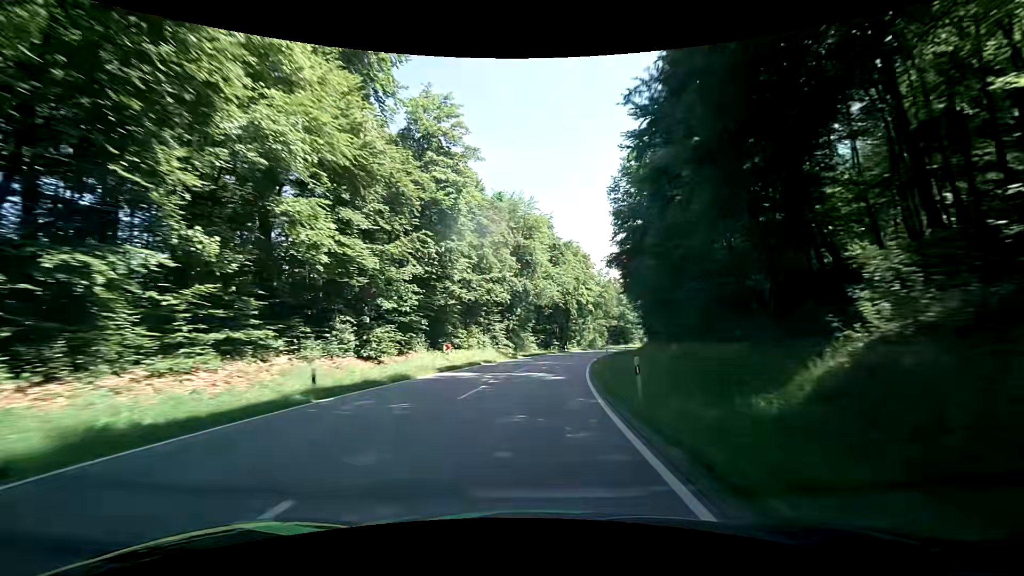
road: secondary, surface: asphalt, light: Day
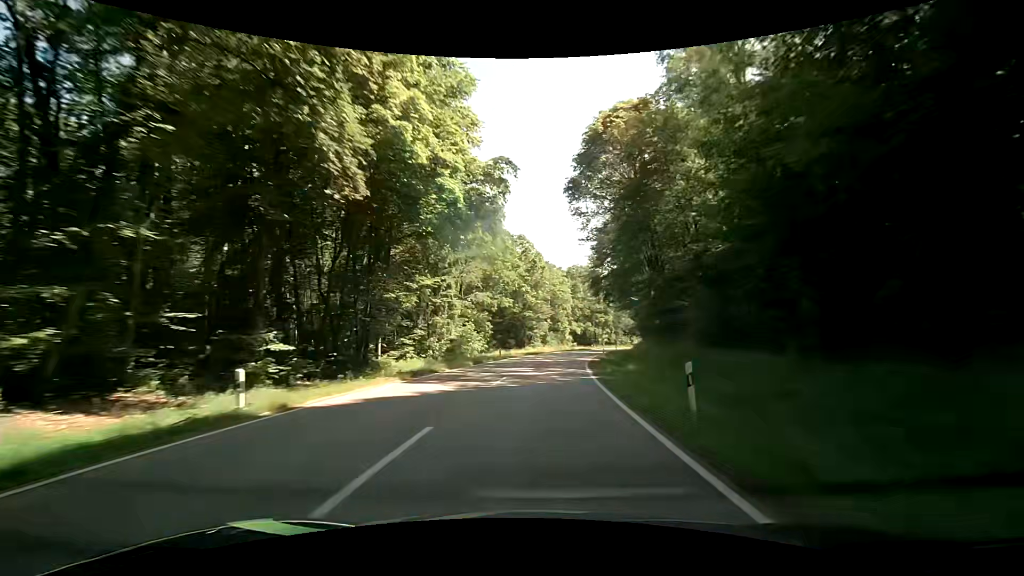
(+8.2, +67.5) m; +14°
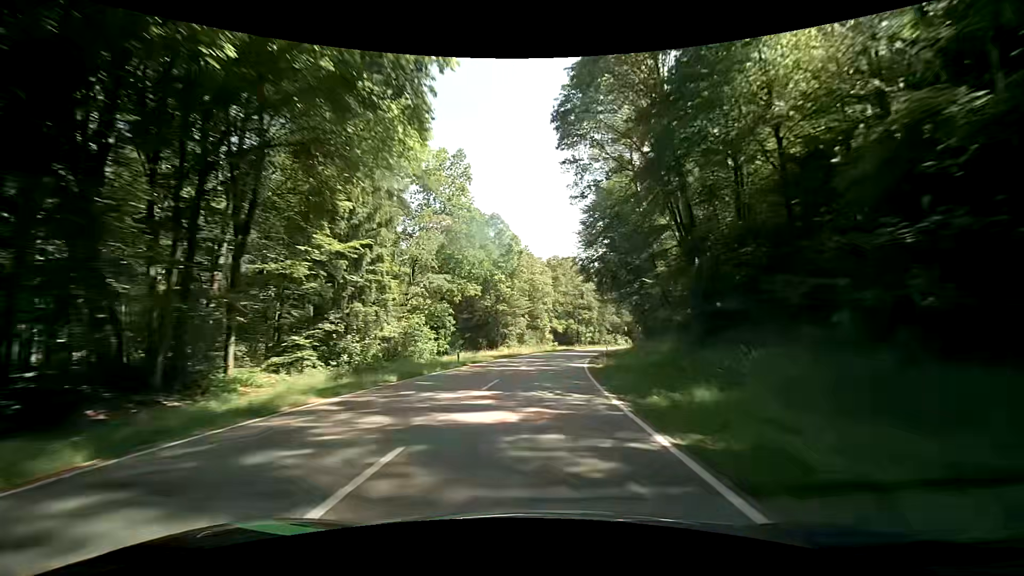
(+0.3, +13.5) m; +3°
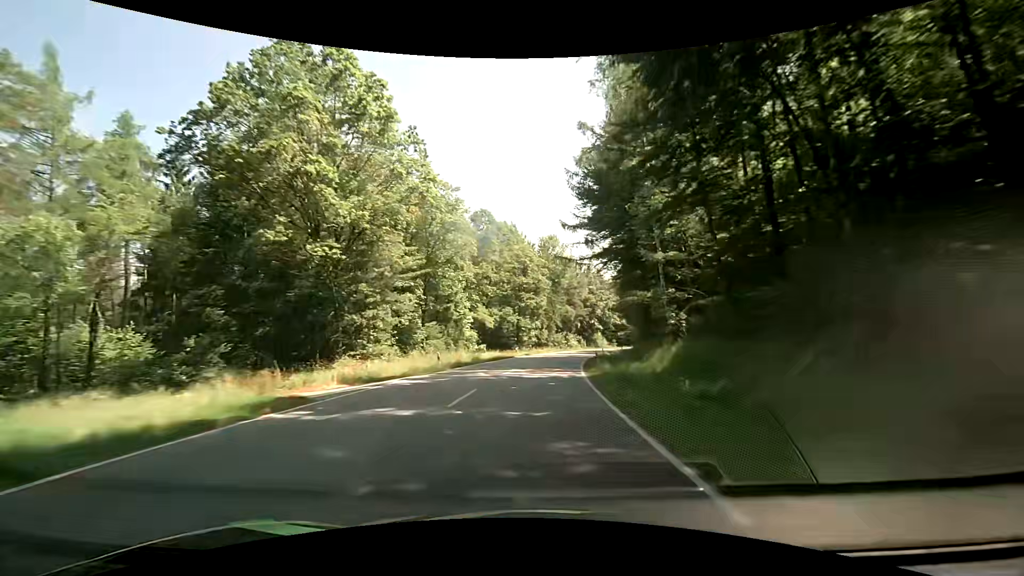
(+2.5, +40.4) m; +7°
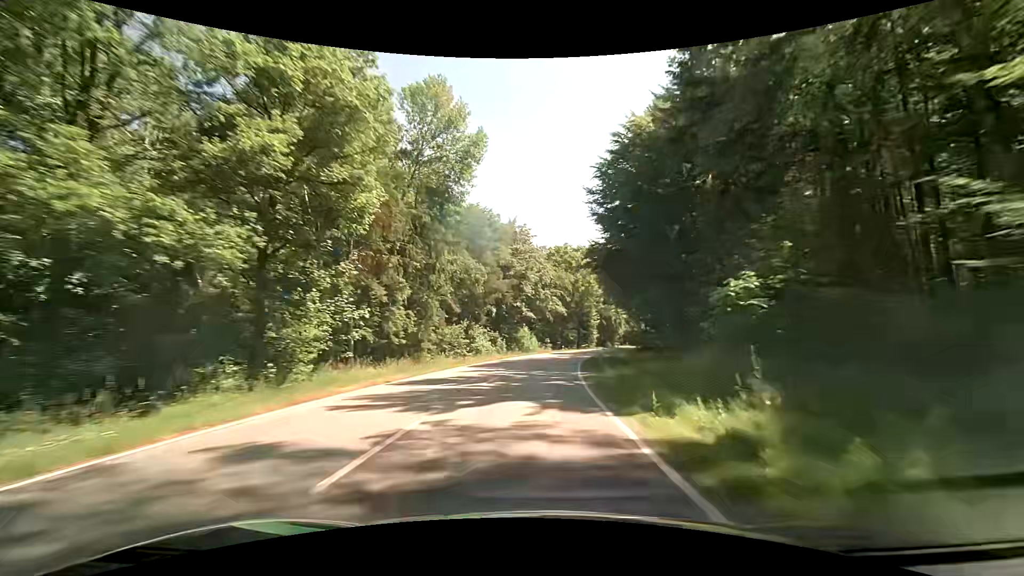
(+4.8, +53.7) m; +11°
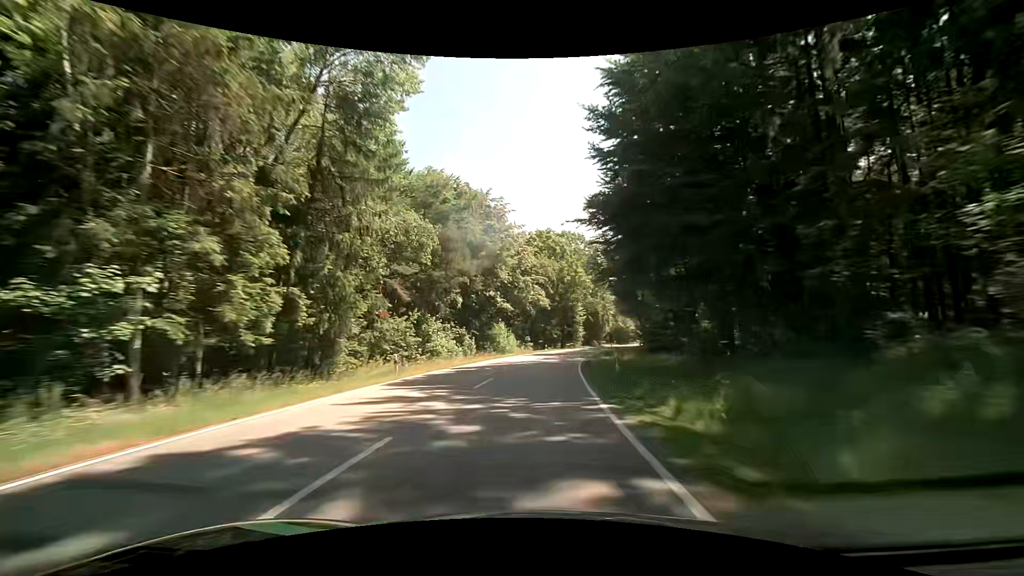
(+0.2, +13.5) m; +2°
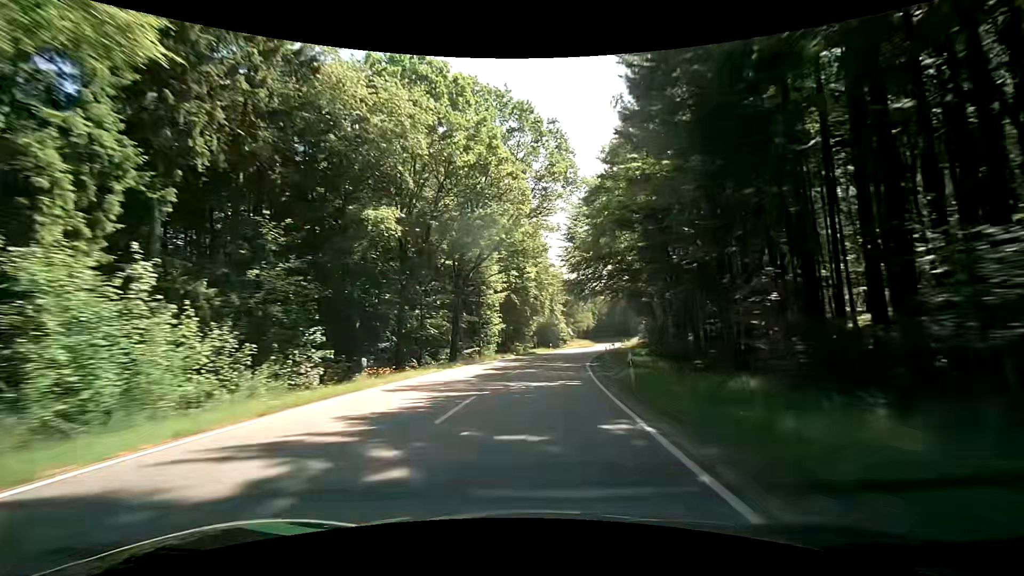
(+4.1, +54.3) m; +10°
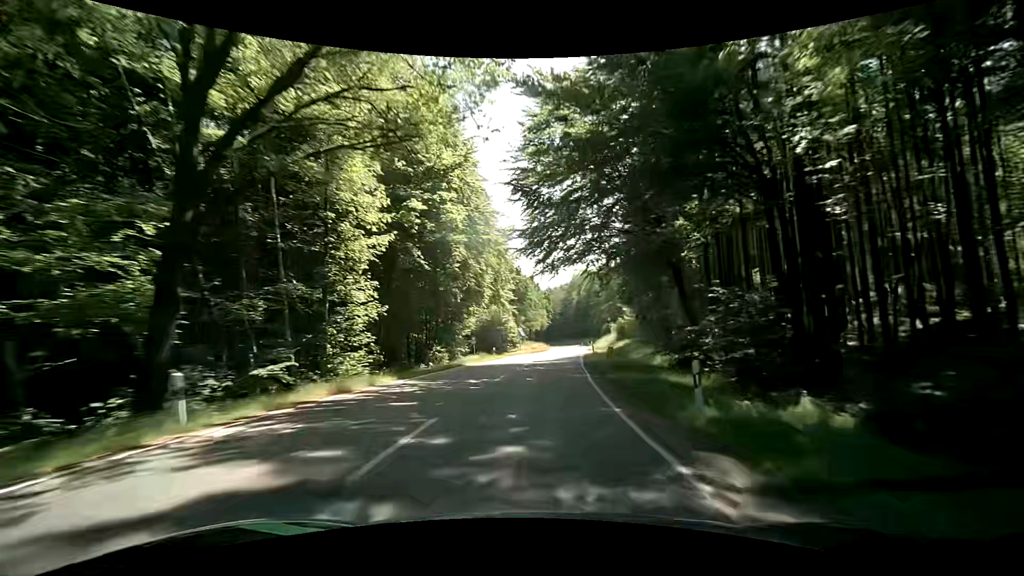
(+1.5, +27.5) m; +6°
(0, +10) (+1, +20) (+1, +30) (+2, +40) (+3, +50) (+5, +60) (+6, +70) (+7, +80) (+8, +90) (+9, +100) m
